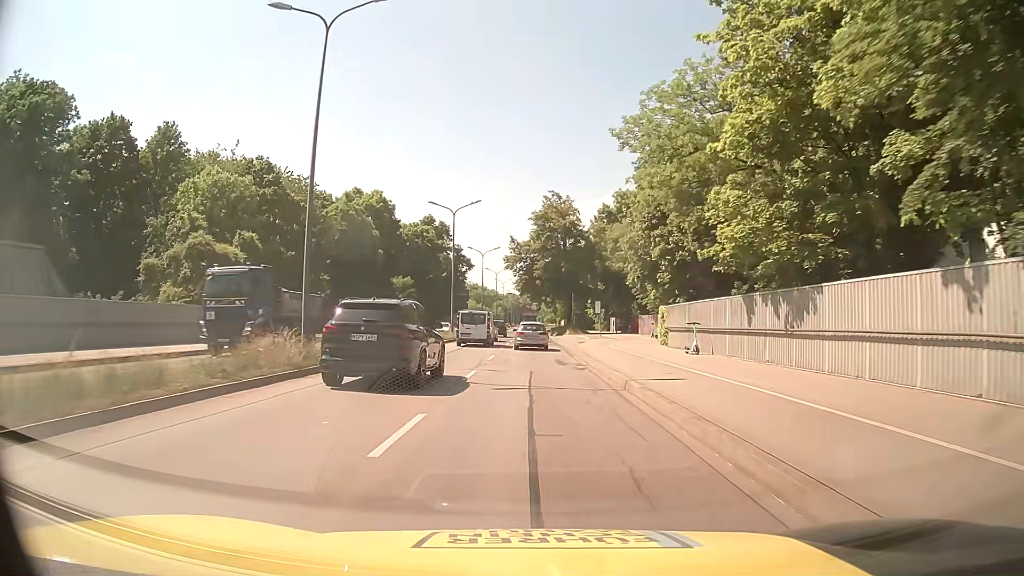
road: trunk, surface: asphalt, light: Day
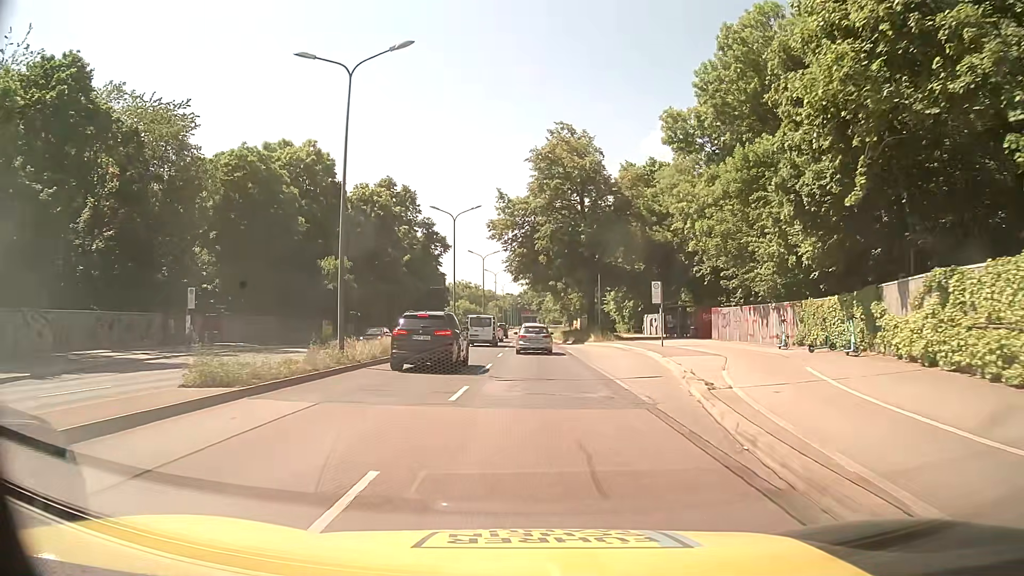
(0.0, +30.4) m; -1°
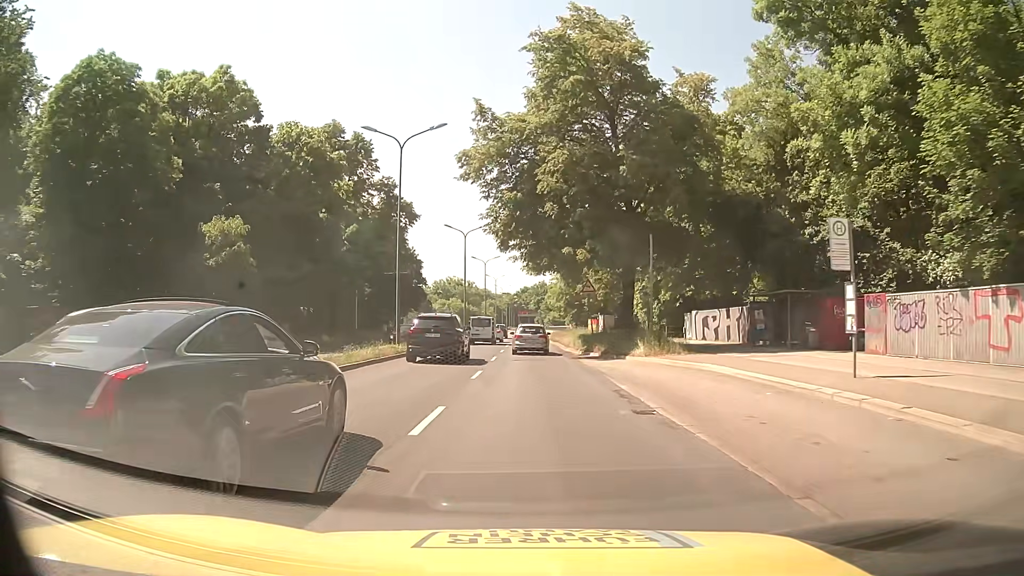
(+0.3, +21.8) m; +1°
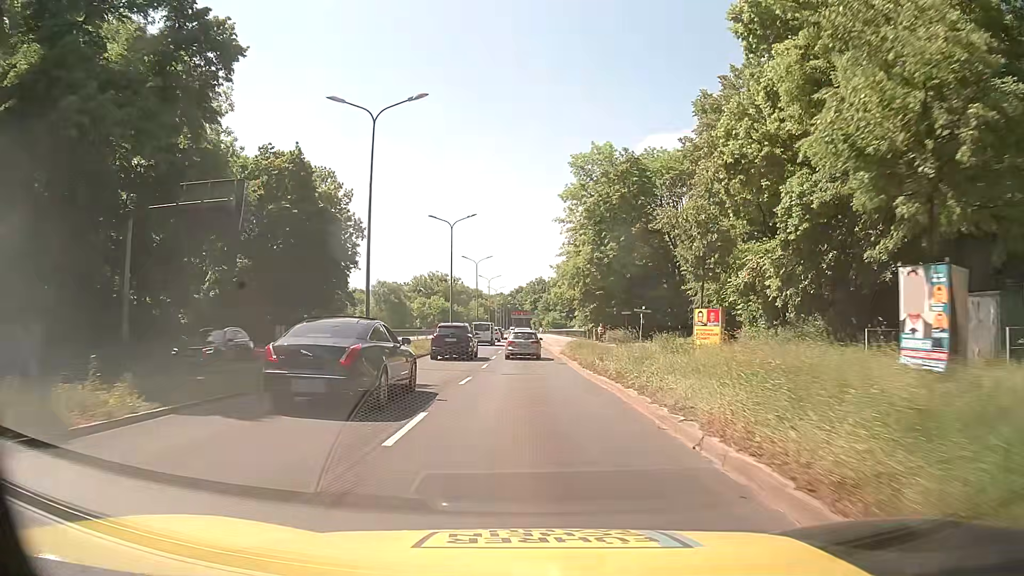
(-0.2, +36.6) m; 0°
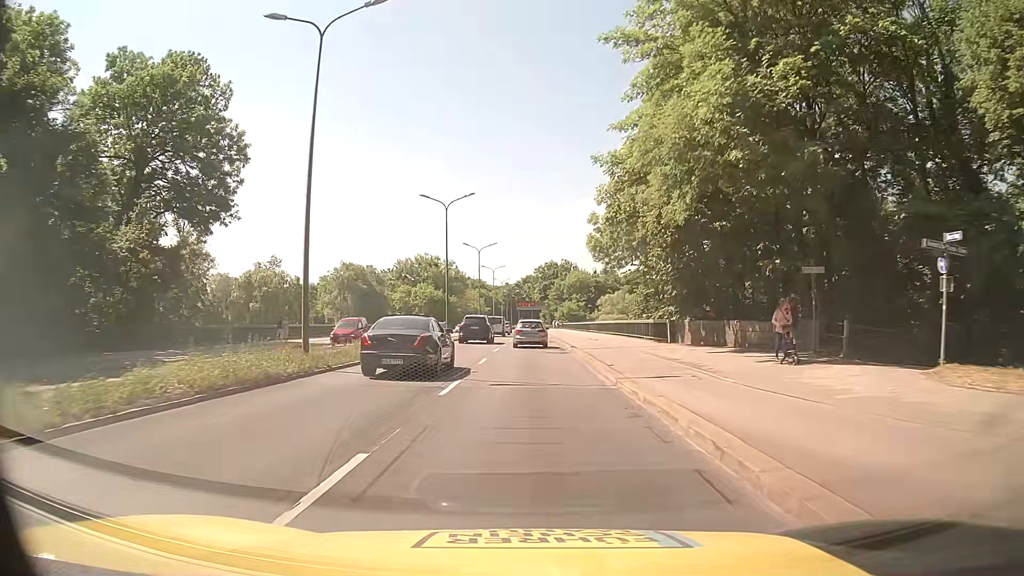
(+0.2, +38.4) m; 0°
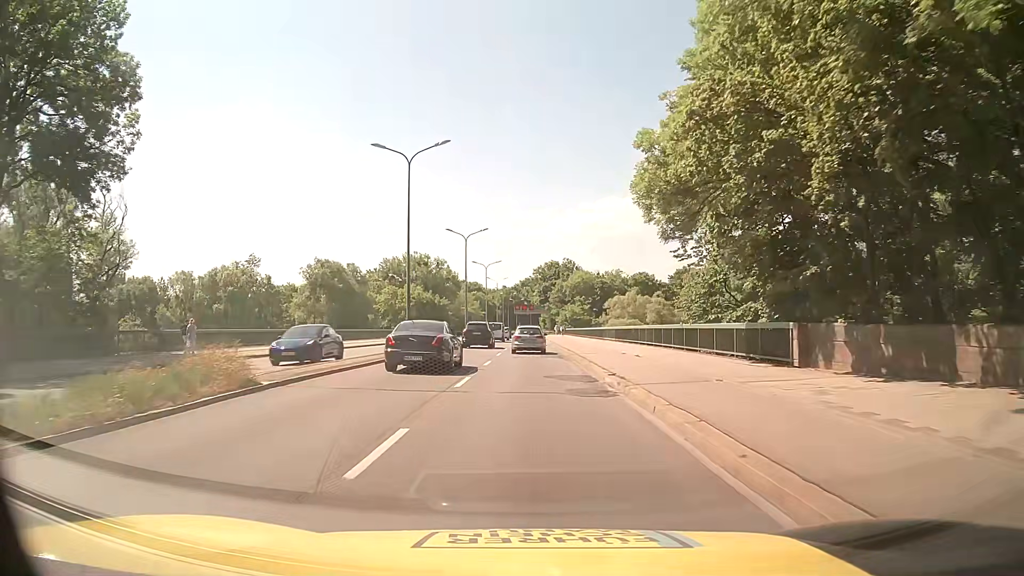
(-0.2, +15.7) m; -1°
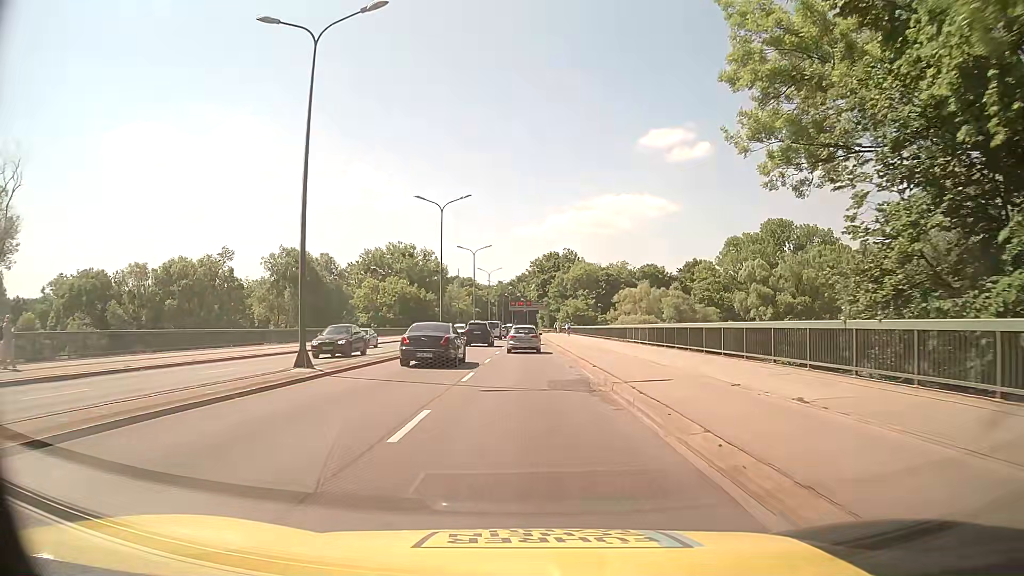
(+0.2, +15.8) m; +1°
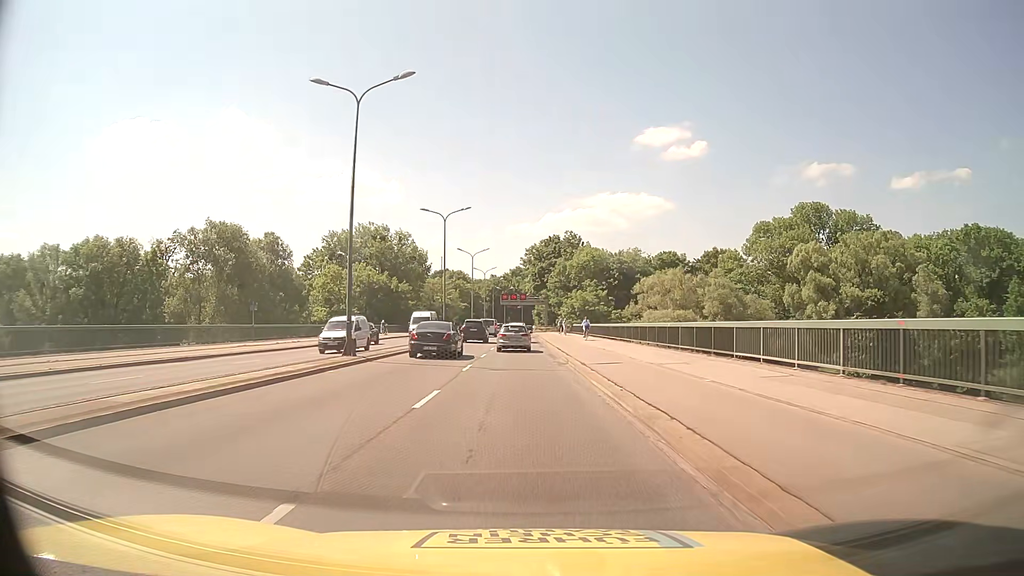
(+0.1, +24.0) m; 0°
(0, +10) (0, +20) (0, +30) (0, +40) (0, +50) (-1, +60) (-1, +70) (-1, +80) (-1, +90) (-1, +100) m
